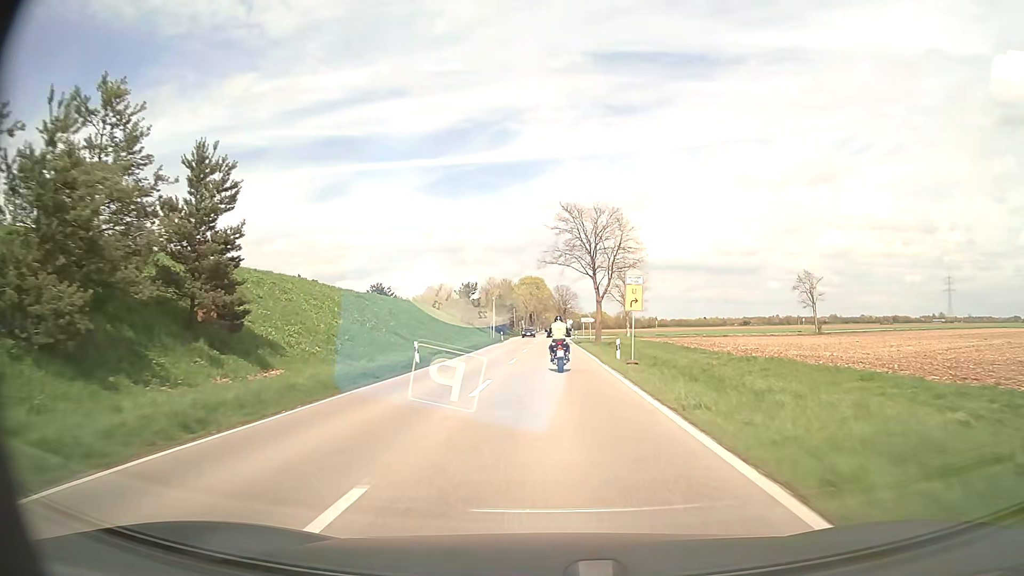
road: secondary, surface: asphalt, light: Day
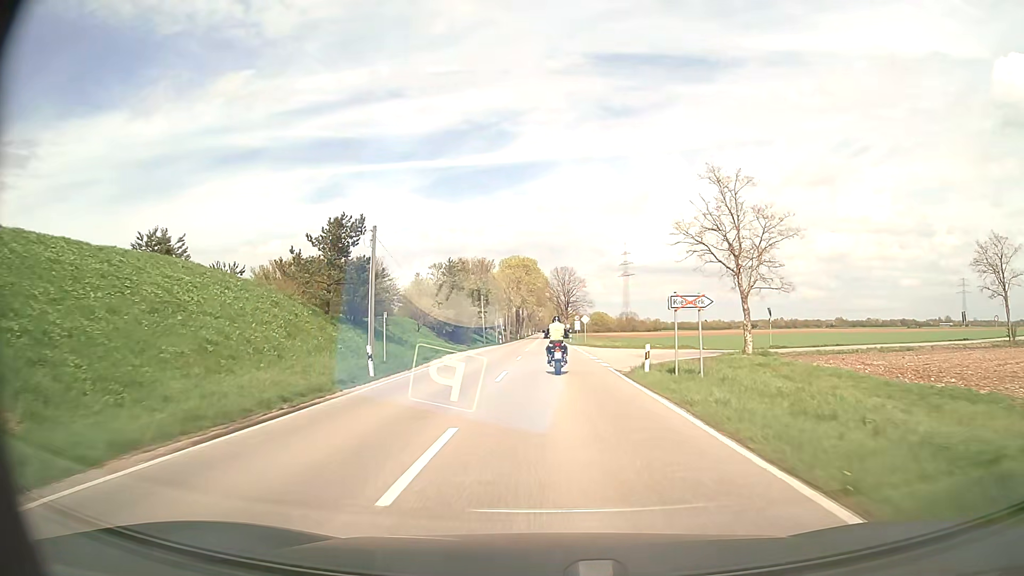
(-0.3, +56.4) m; 0°
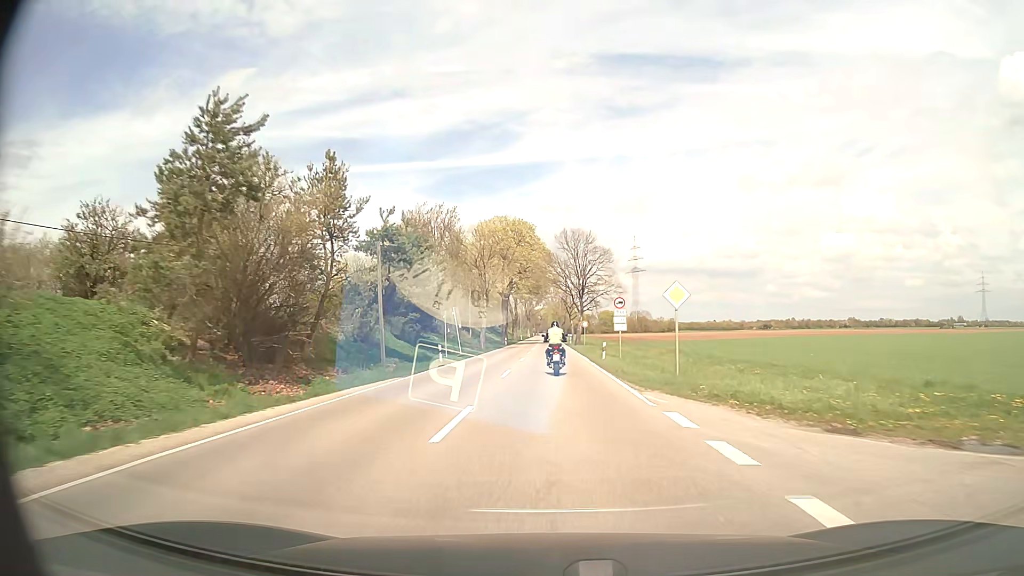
(-0.1, +45.1) m; 0°
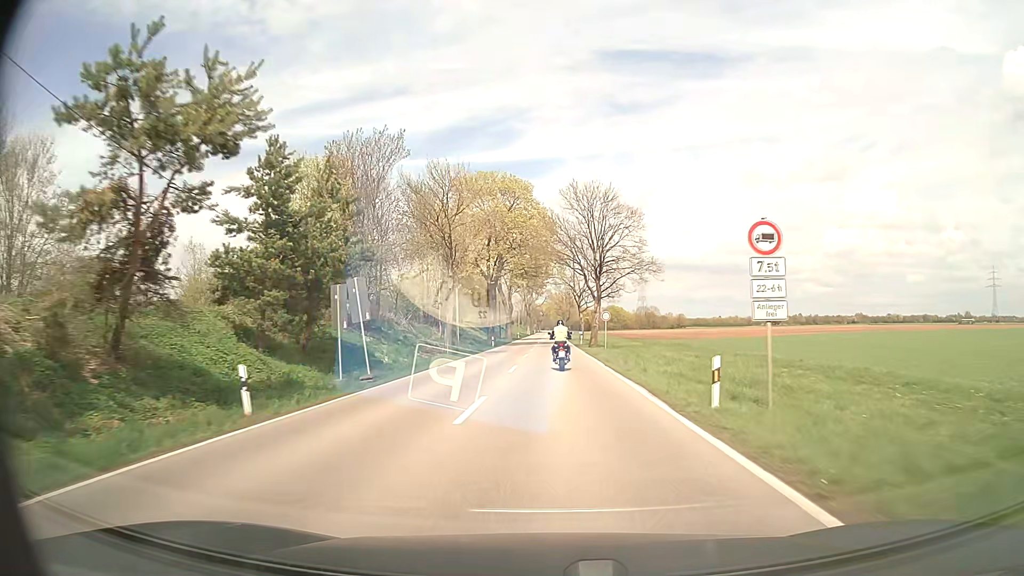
(0.0, +22.5) m; 0°
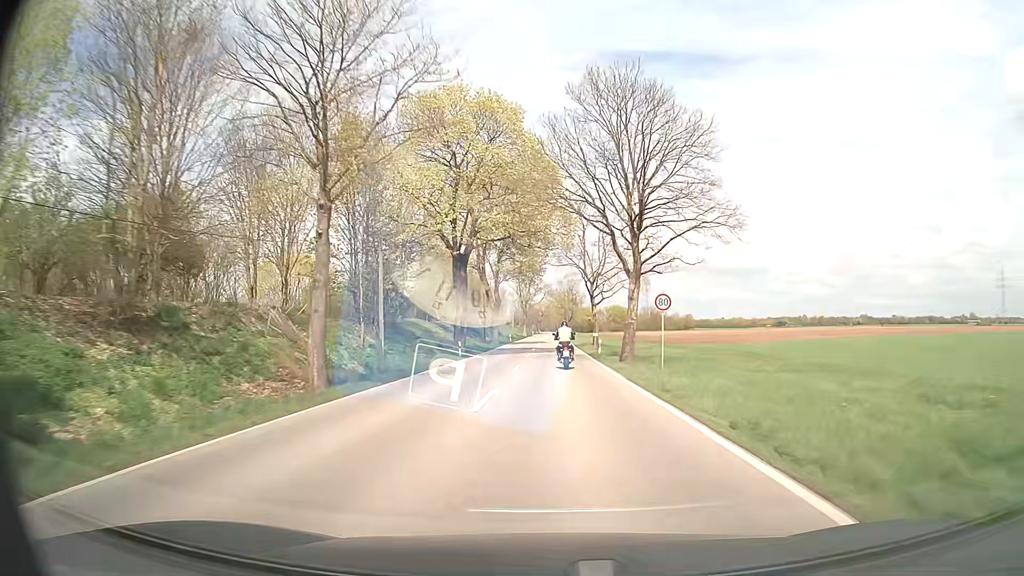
(0.0, +22.6) m; 0°
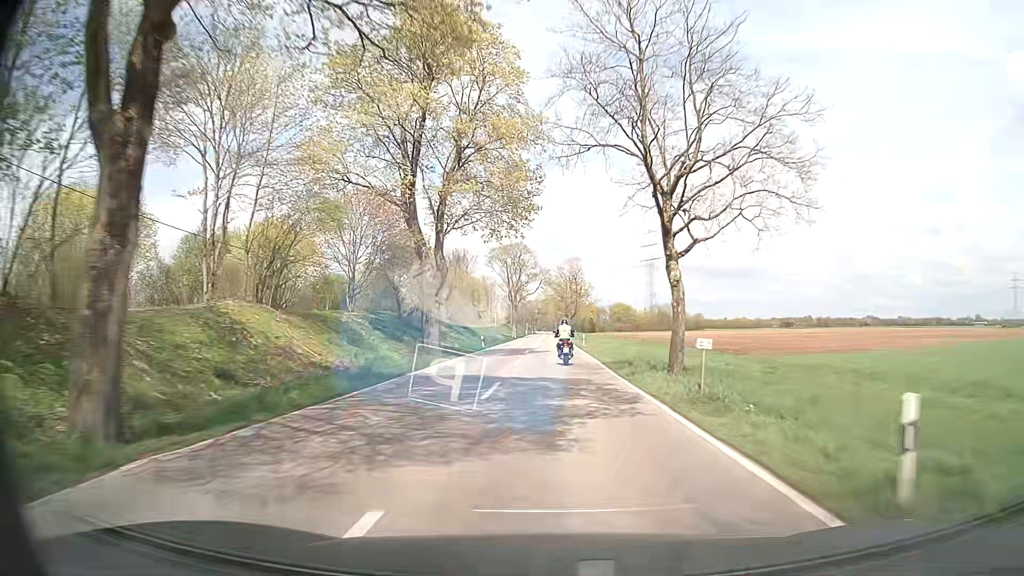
(+0.1, +34.3) m; 0°
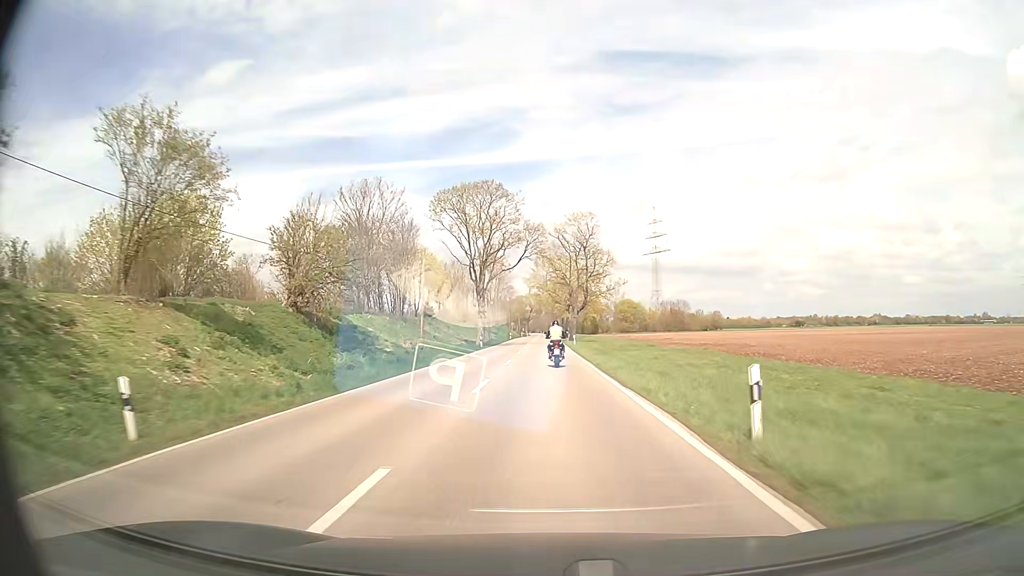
(+0.2, +46.7) m; 0°
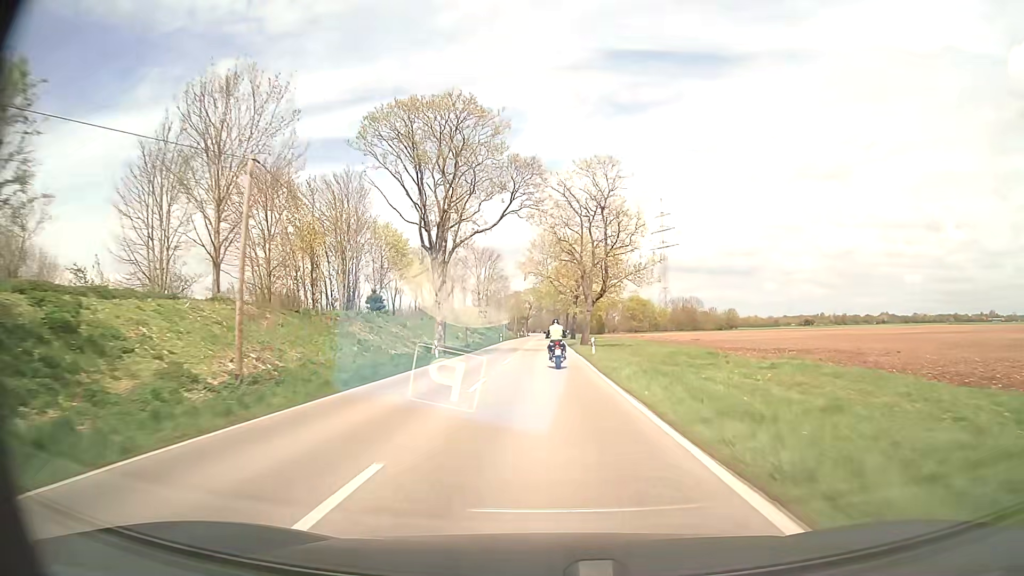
(-0.1, +23.8) m; 0°
(0, +10) (0, +20) (0, +30) (0, +40) (0, +50) (0, +60) (0, +70) (0, +80) (0, +90) (0, +100) m
